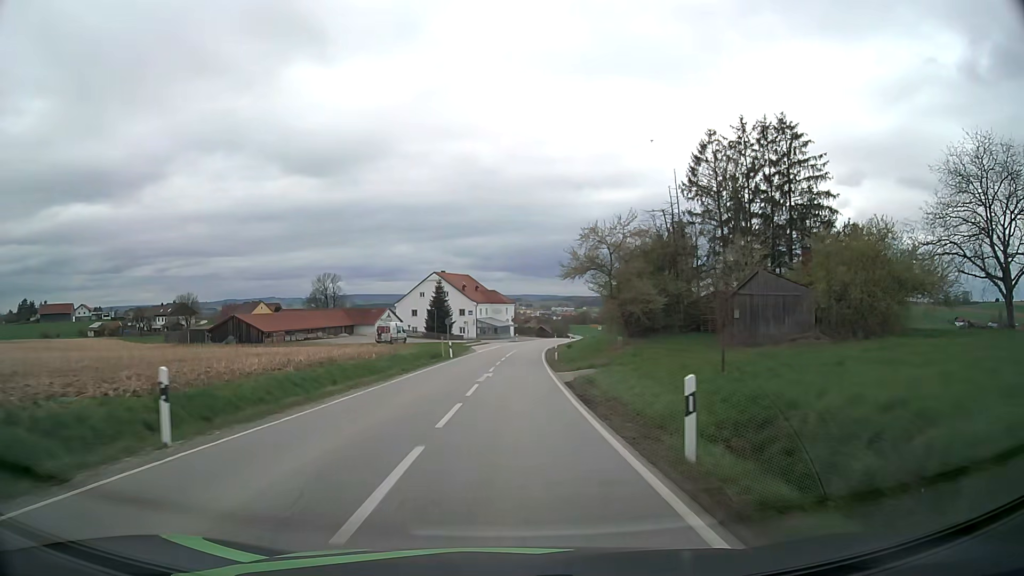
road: secondary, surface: asphalt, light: Day
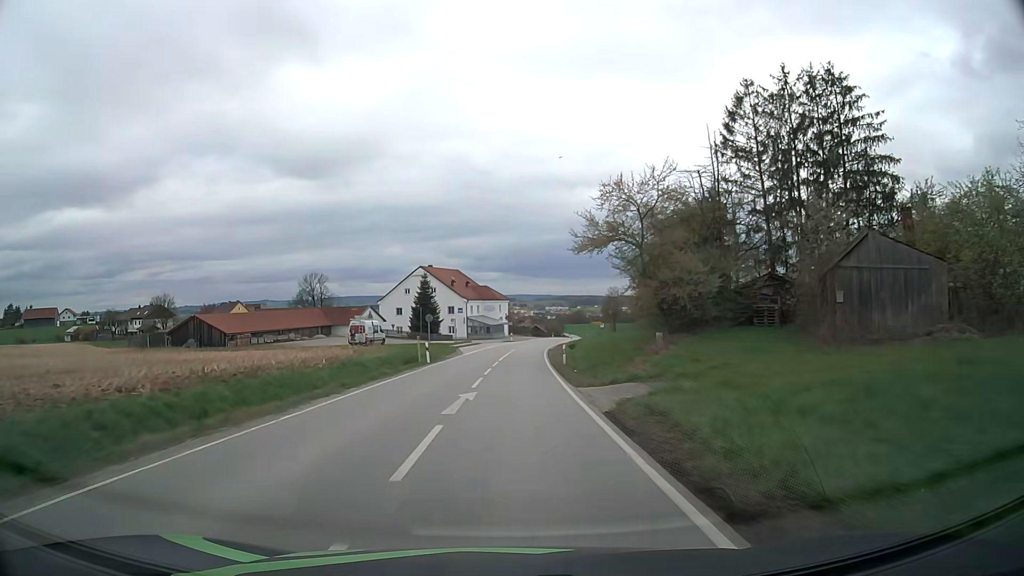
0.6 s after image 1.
(+0.1, +10.3) m; +1°
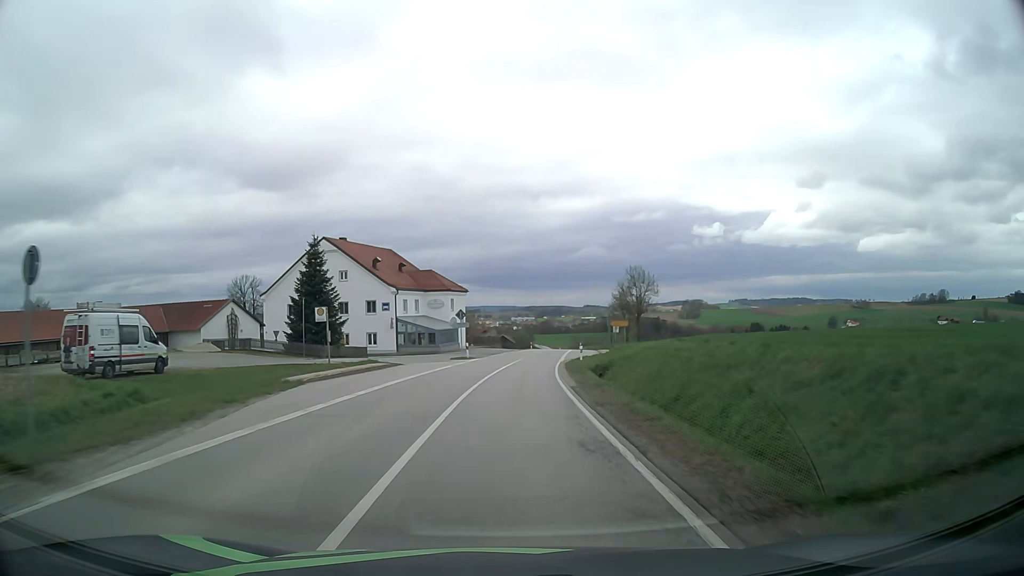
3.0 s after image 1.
(+0.9, +41.4) m; +3°
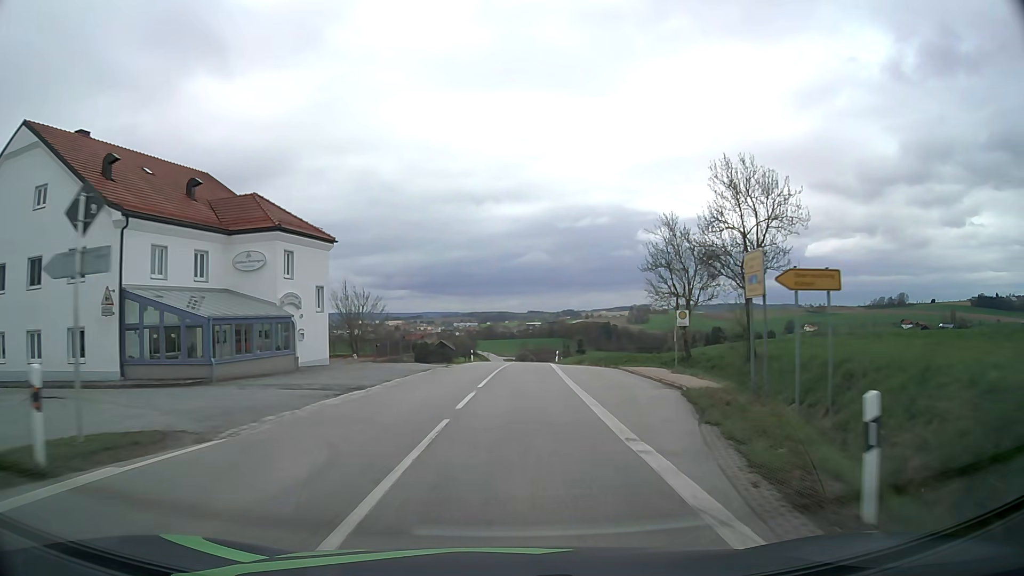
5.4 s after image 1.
(+1.7, +41.1) m; +5°
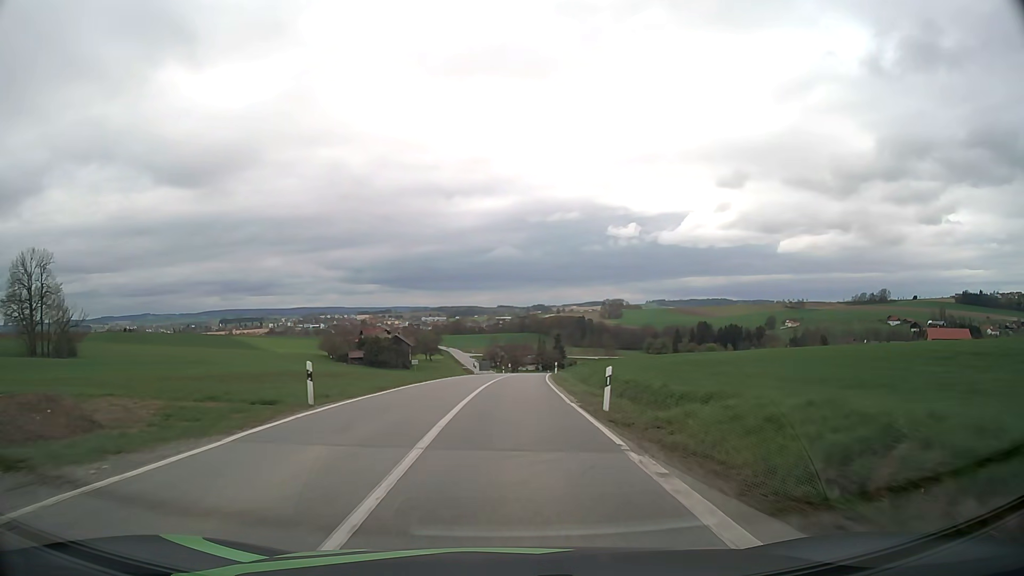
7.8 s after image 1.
(+1.2, +40.3) m; +3°
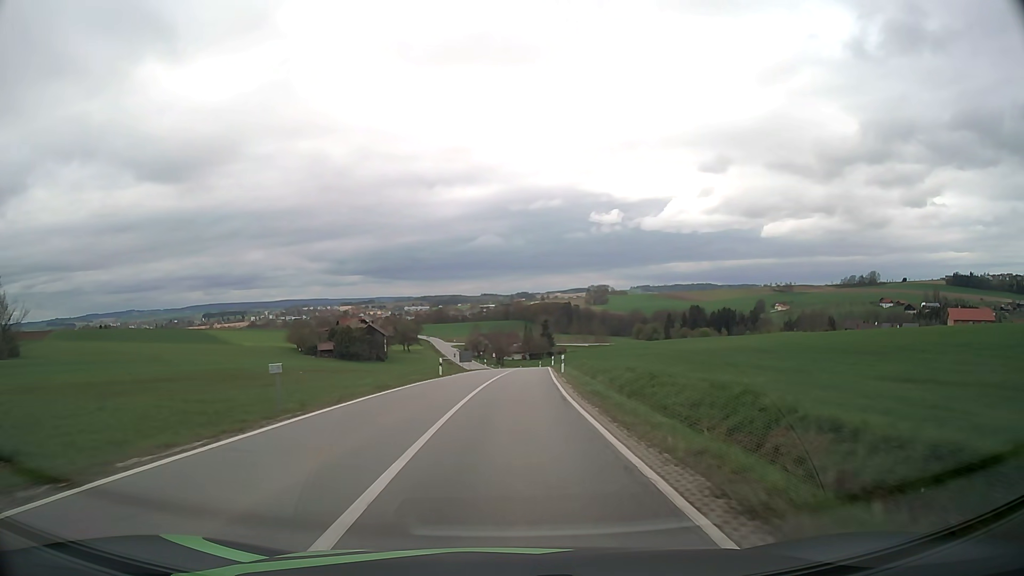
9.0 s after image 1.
(+0.2, +20.0) m; +1°
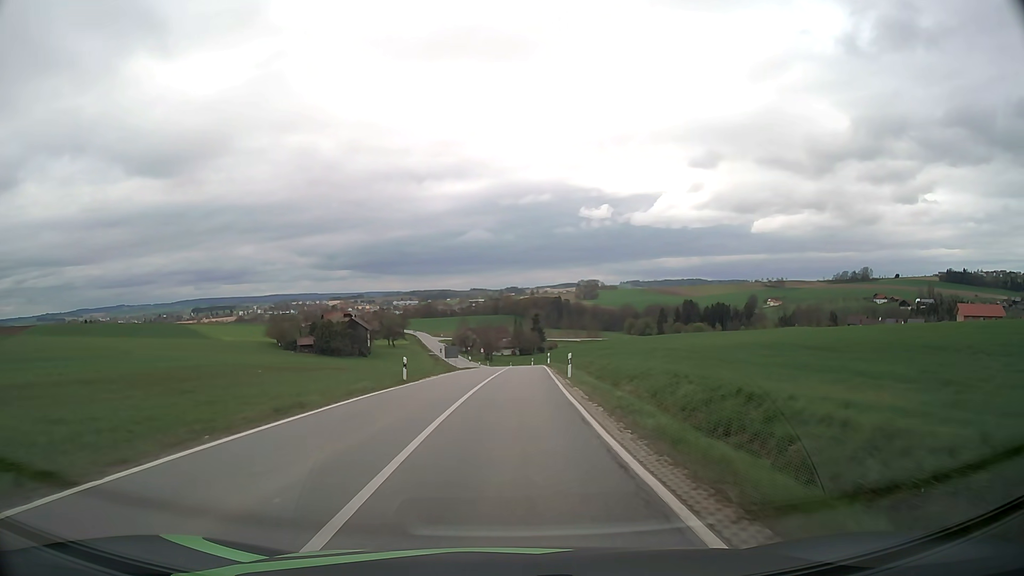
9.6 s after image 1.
(+0.1, +10.1) m; +1°
